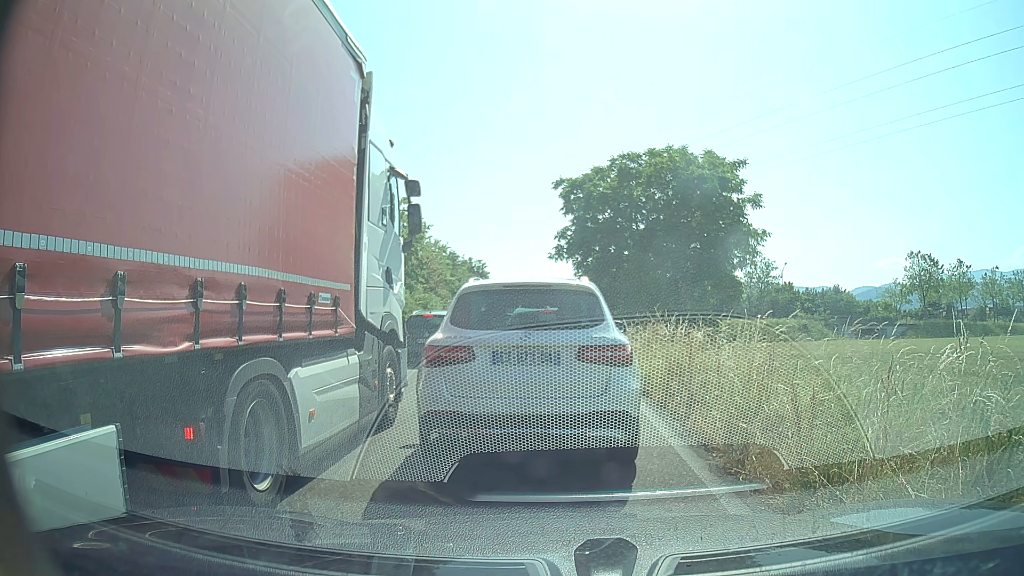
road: trunk_link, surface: asphalt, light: Day
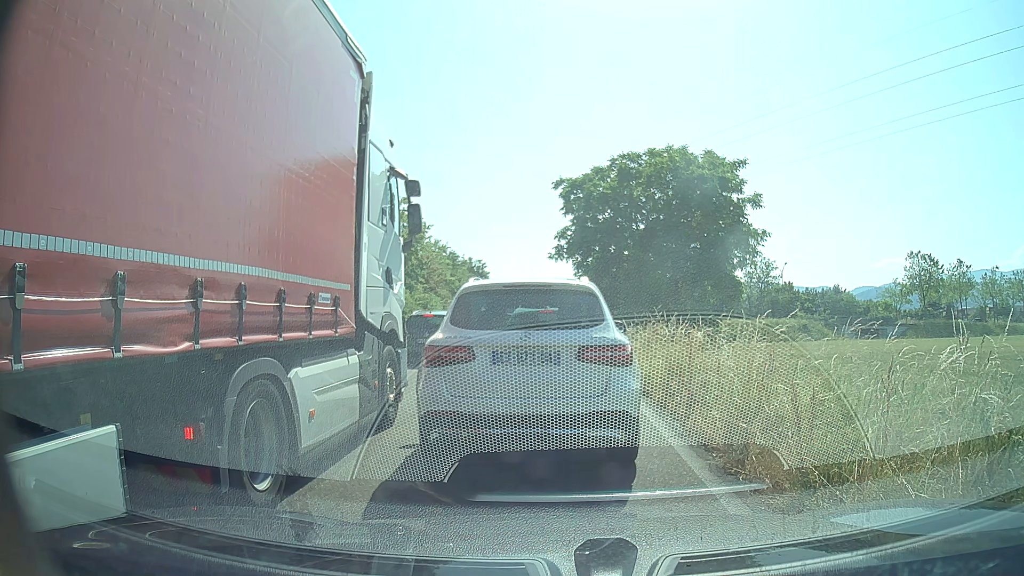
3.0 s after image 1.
(0.0, 0.0) m; 0°
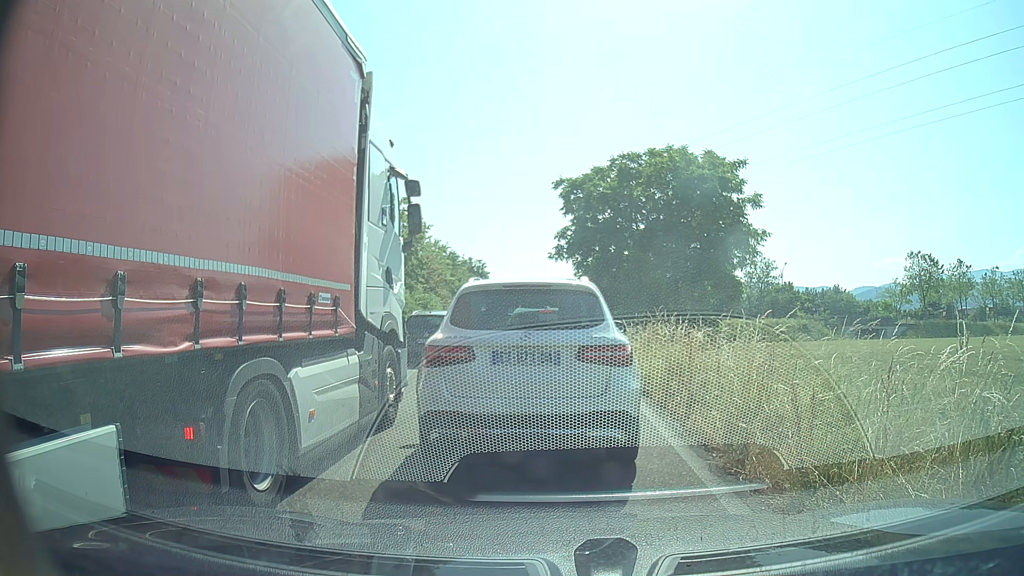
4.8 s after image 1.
(0.0, 0.0) m; 0°
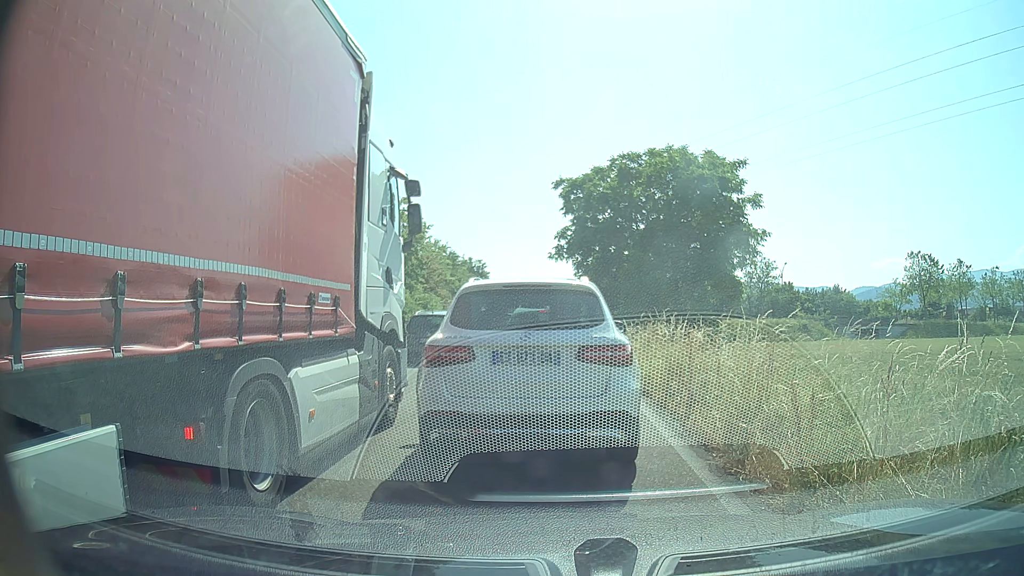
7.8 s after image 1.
(0.0, 0.0) m; 0°
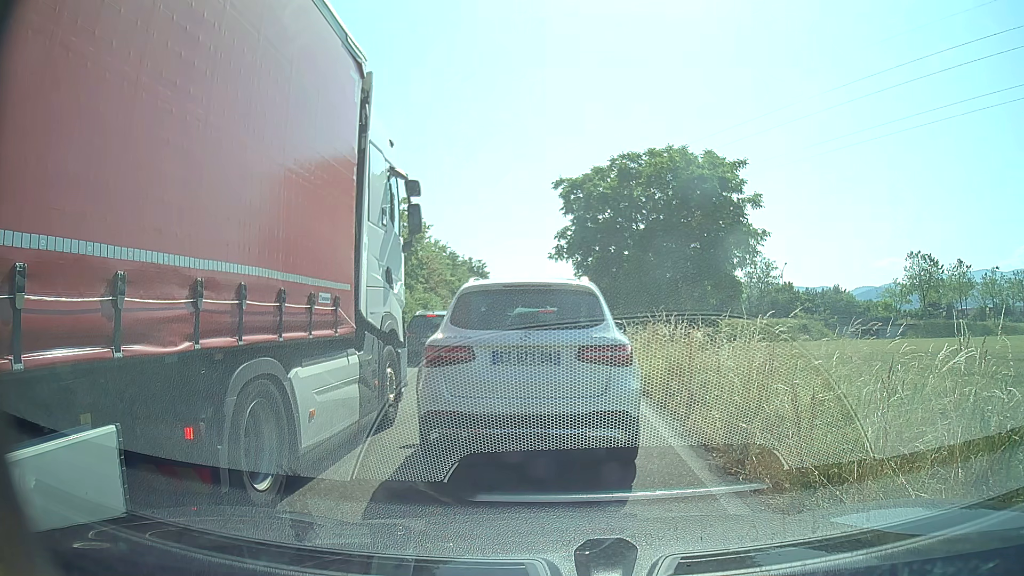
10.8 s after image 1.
(0.0, 0.0) m; 0°
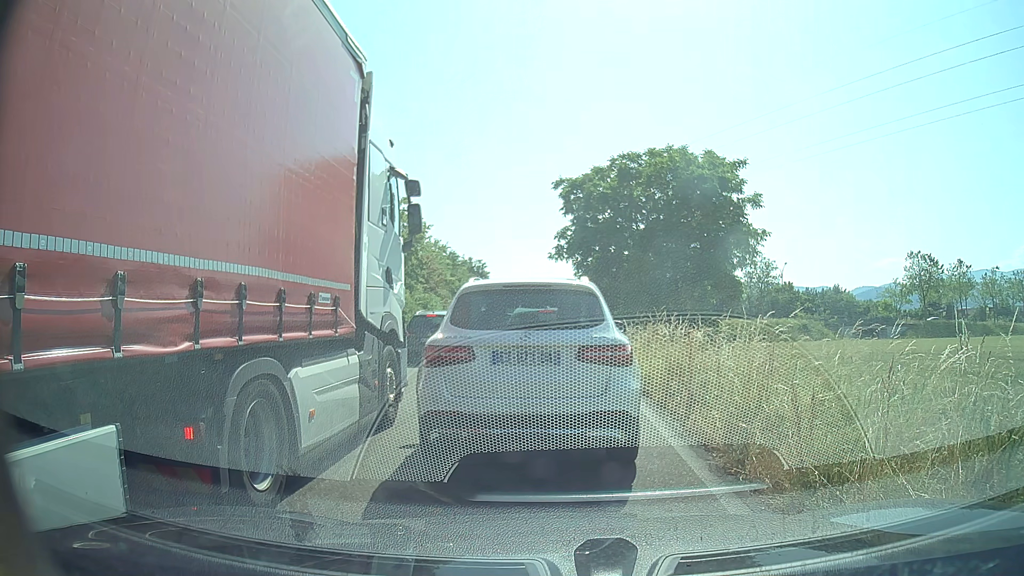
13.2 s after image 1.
(0.0, 0.0) m; 0°
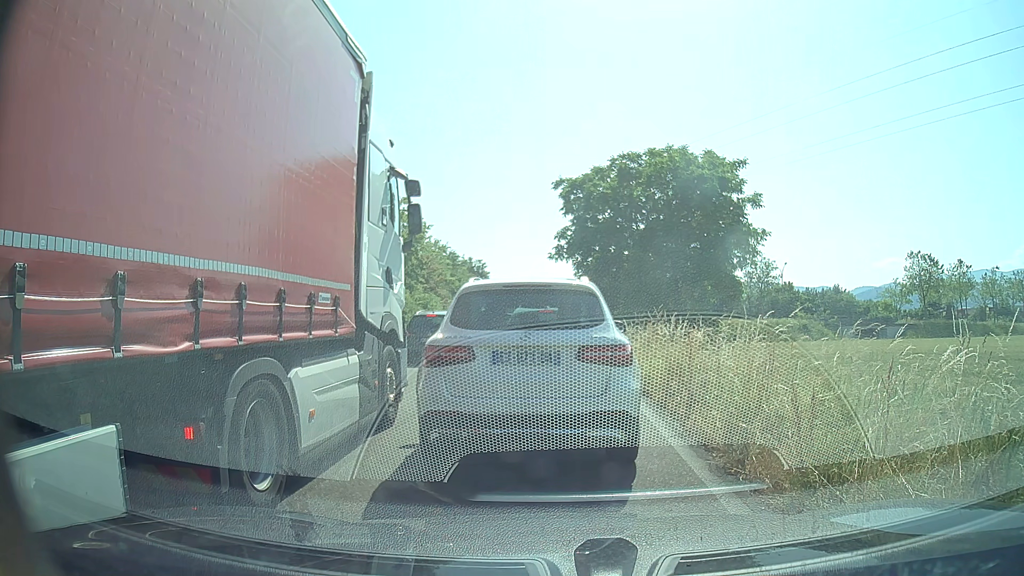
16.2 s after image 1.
(0.0, 0.0) m; 0°
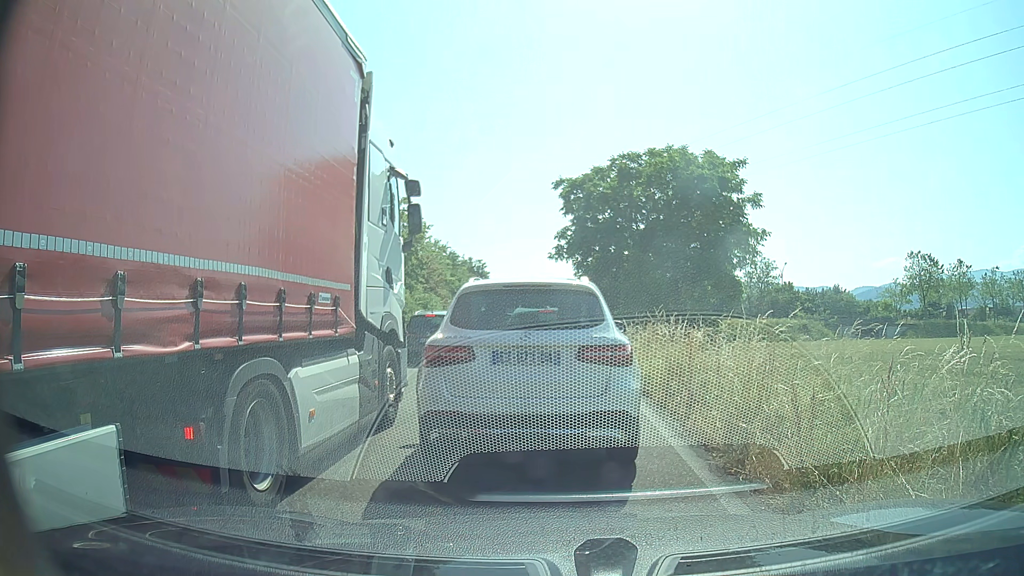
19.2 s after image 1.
(0.0, 0.0) m; 0°
